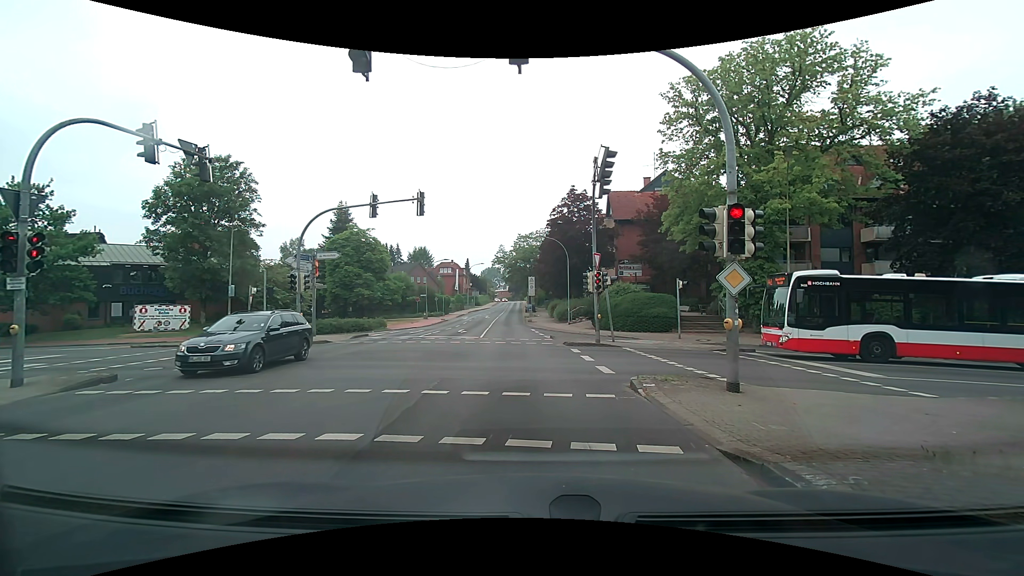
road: secondary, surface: asphalt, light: Day
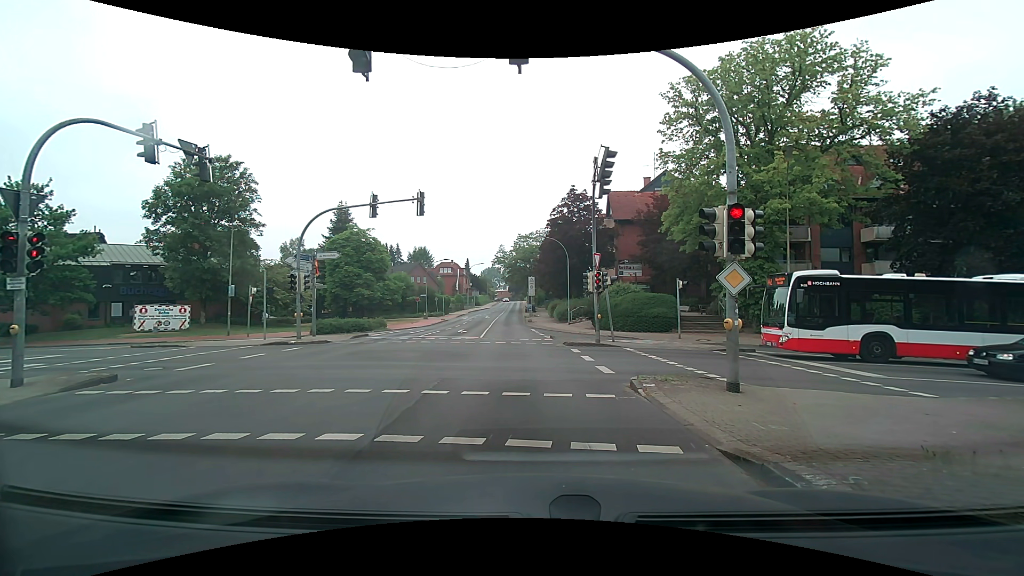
(0.0, 0.0) m; 0°
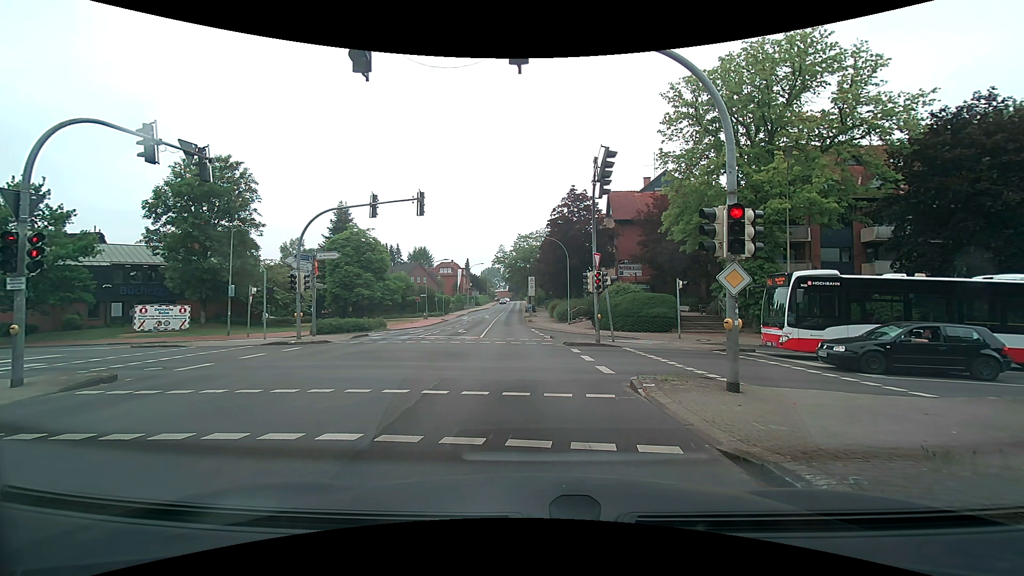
(0.0, 0.0) m; 0°
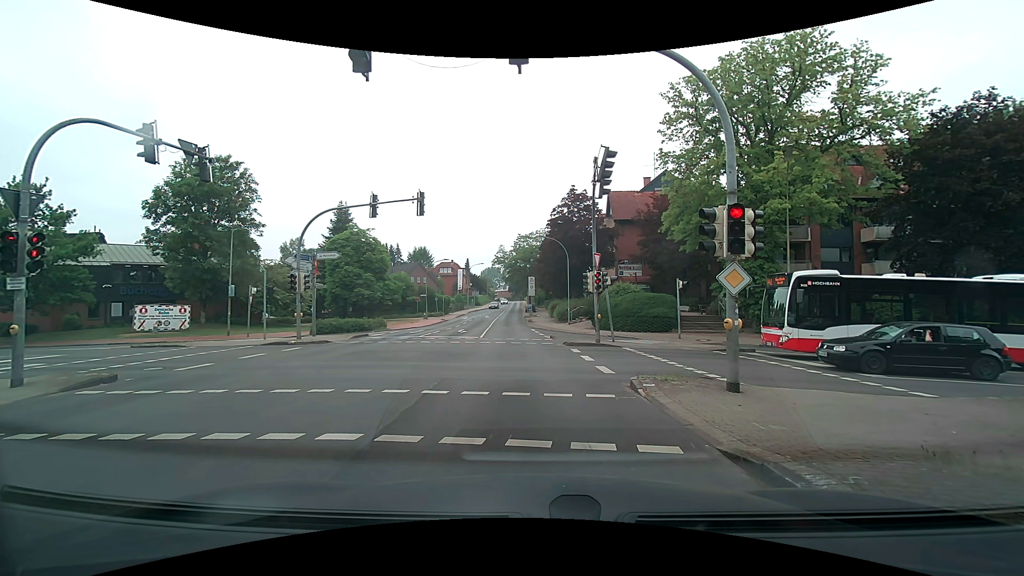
(0.0, 0.0) m; 0°
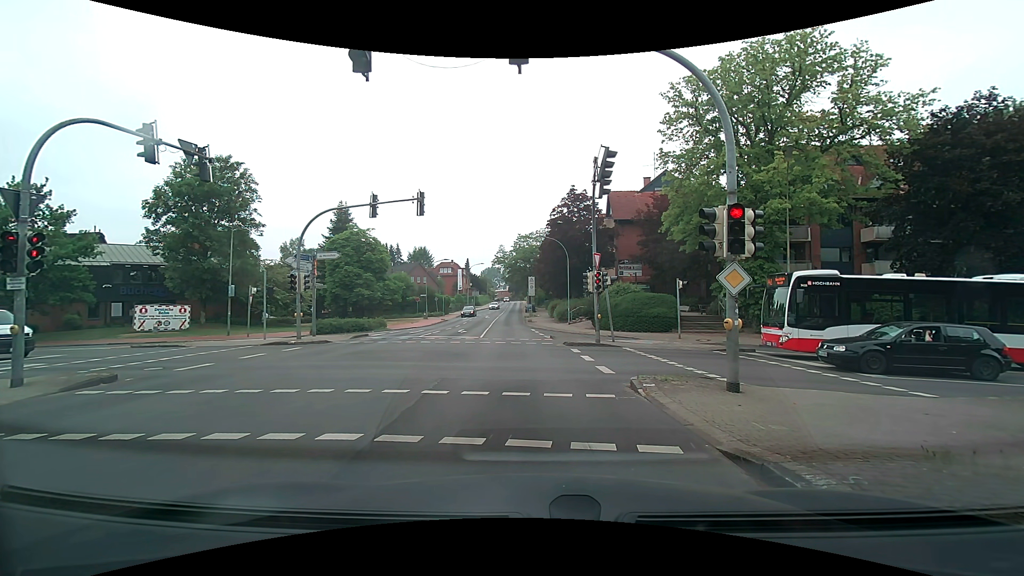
(0.0, 0.0) m; 0°
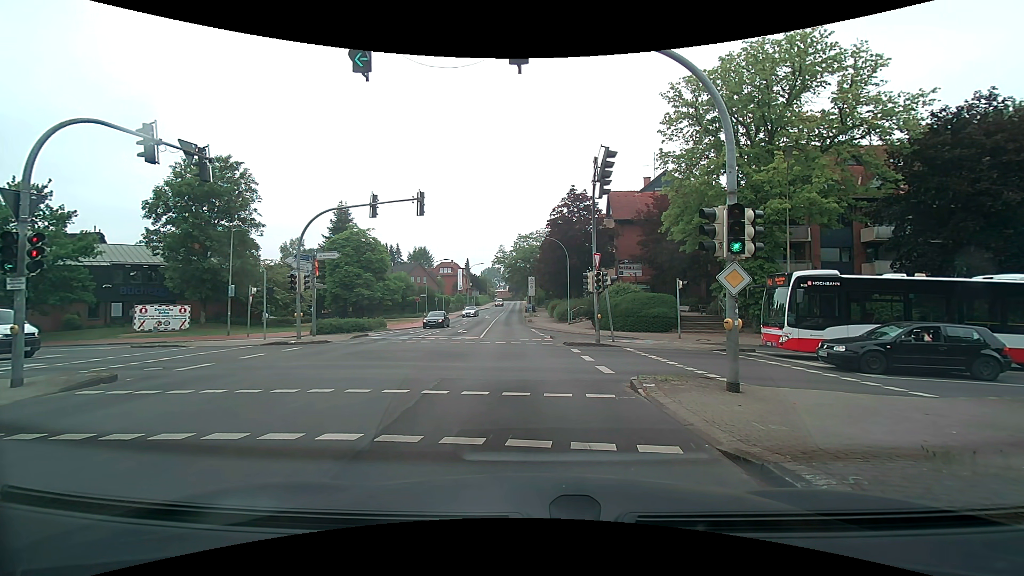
(0.0, 0.0) m; 0°
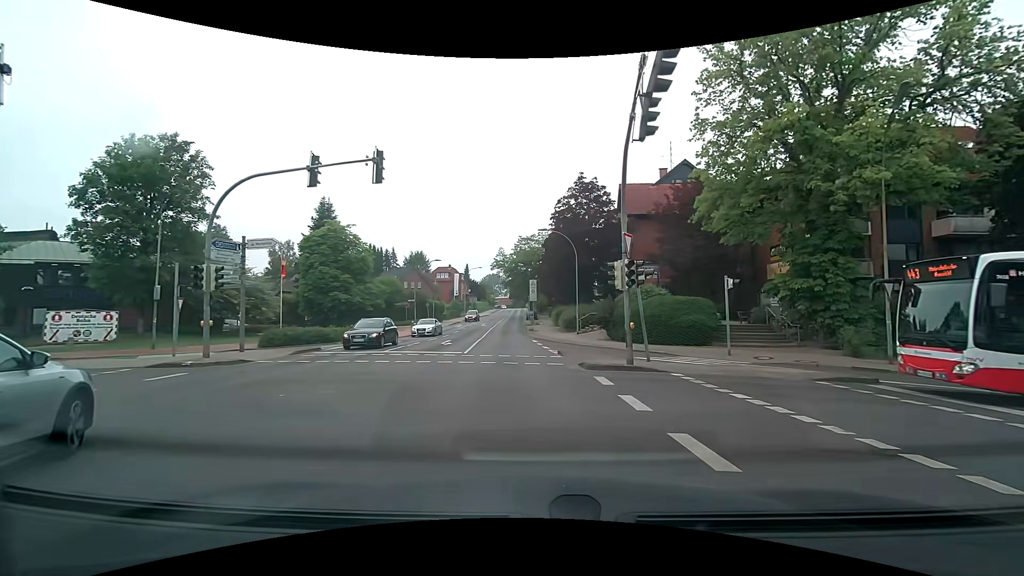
(+0.3, +7.6) m; +2°
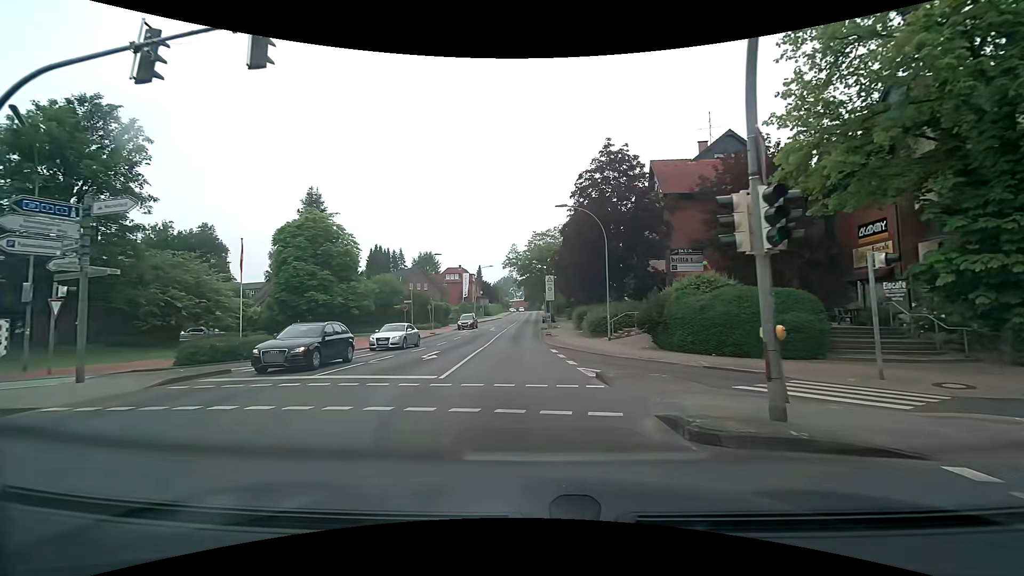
(-0.1, +8.6) m; -2°
(0, +10) (-1, +20) (-1, +30) (-1, +40) (-2, +50) (-2, +60) (-1, +70) (-1, +80) (-1, +90) (-1, +100) m
